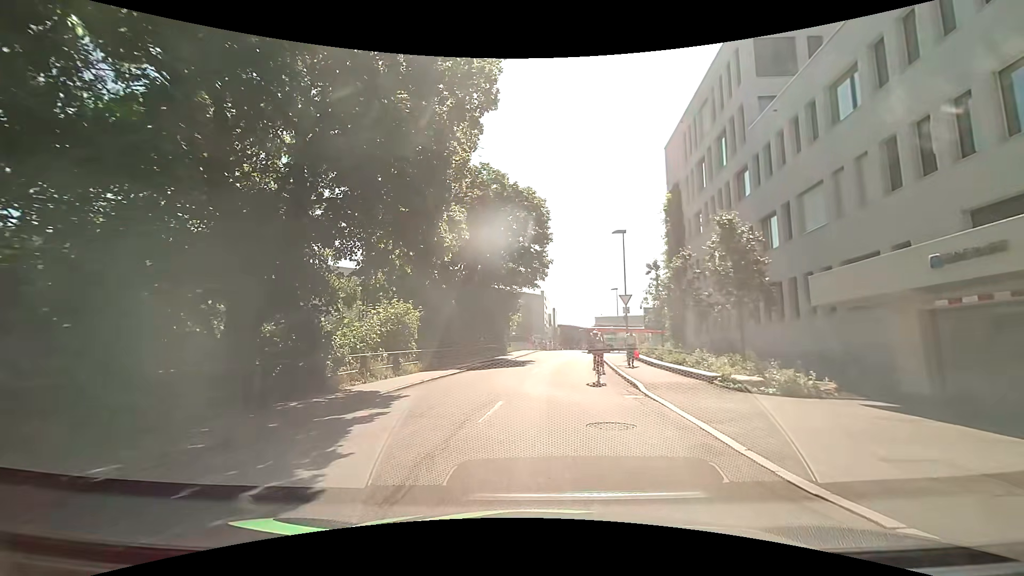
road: residential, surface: asphalt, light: Day
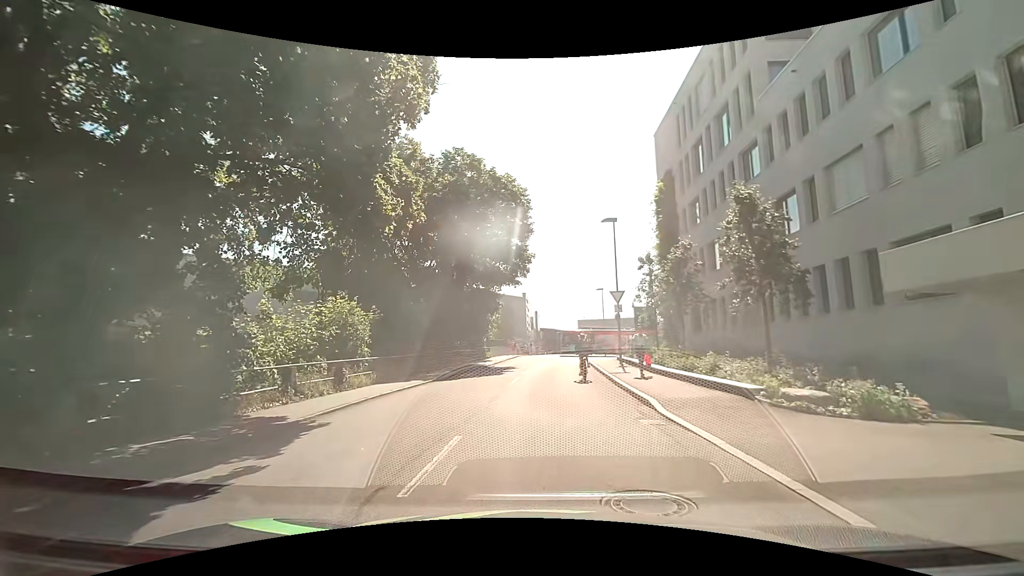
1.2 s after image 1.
(+0.2, +3.9) m; +4°
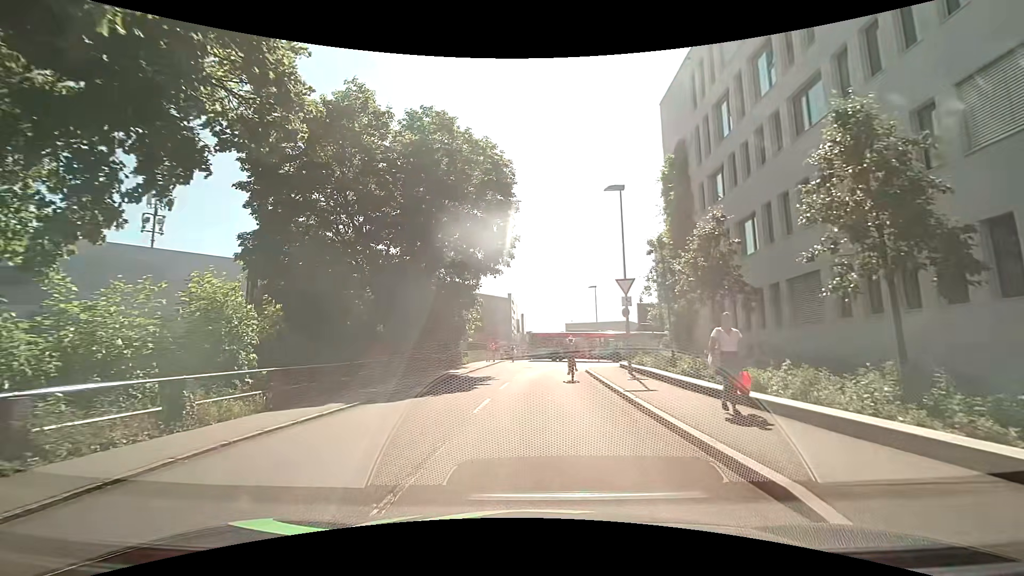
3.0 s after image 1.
(+0.1, +6.5) m; +2°
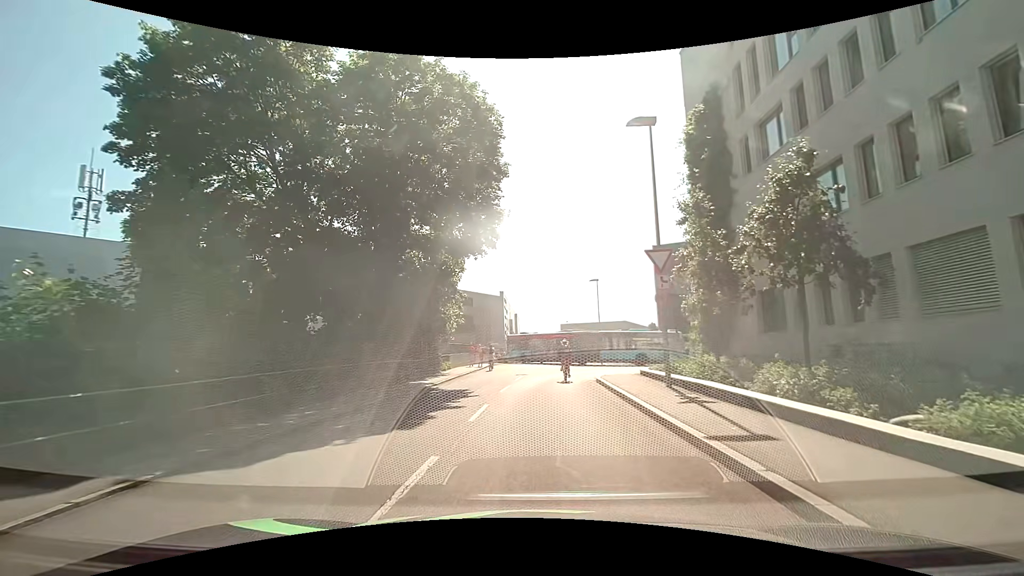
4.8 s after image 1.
(-0.2, +6.6) m; -2°
